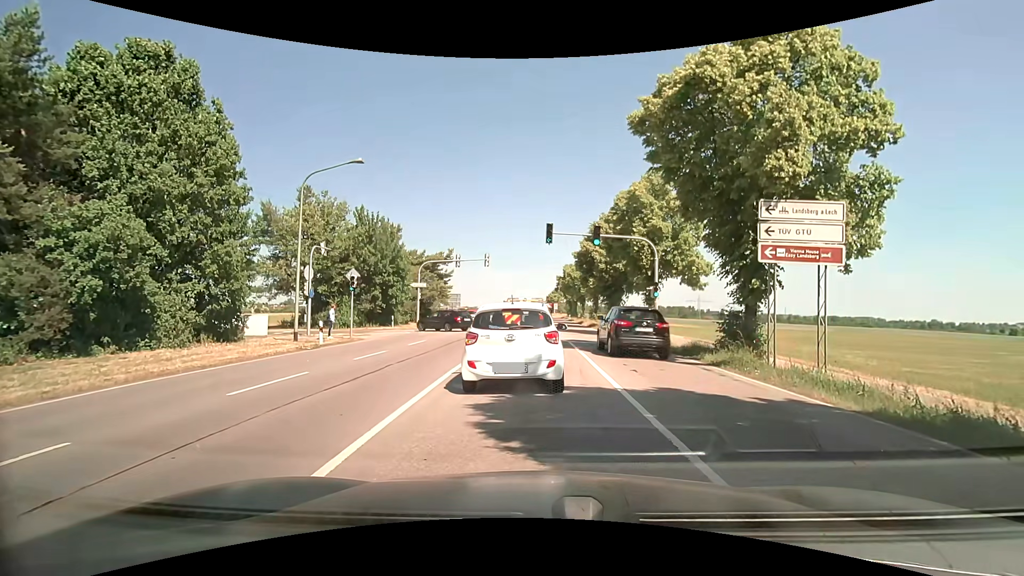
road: secondary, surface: asphalt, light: Day
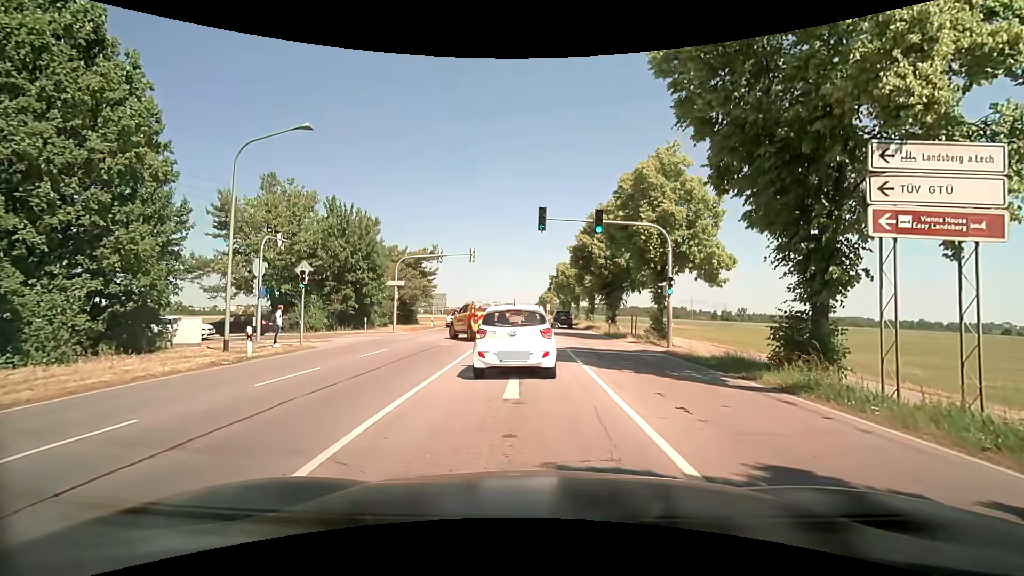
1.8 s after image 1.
(+0.1, +4.8) m; +1°
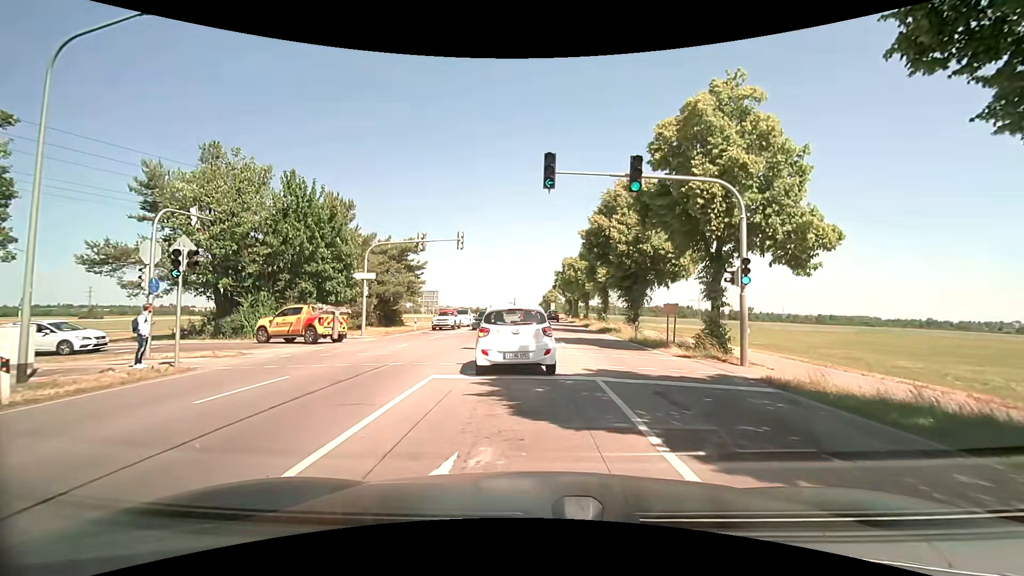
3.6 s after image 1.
(+0.1, +8.0) m; 0°
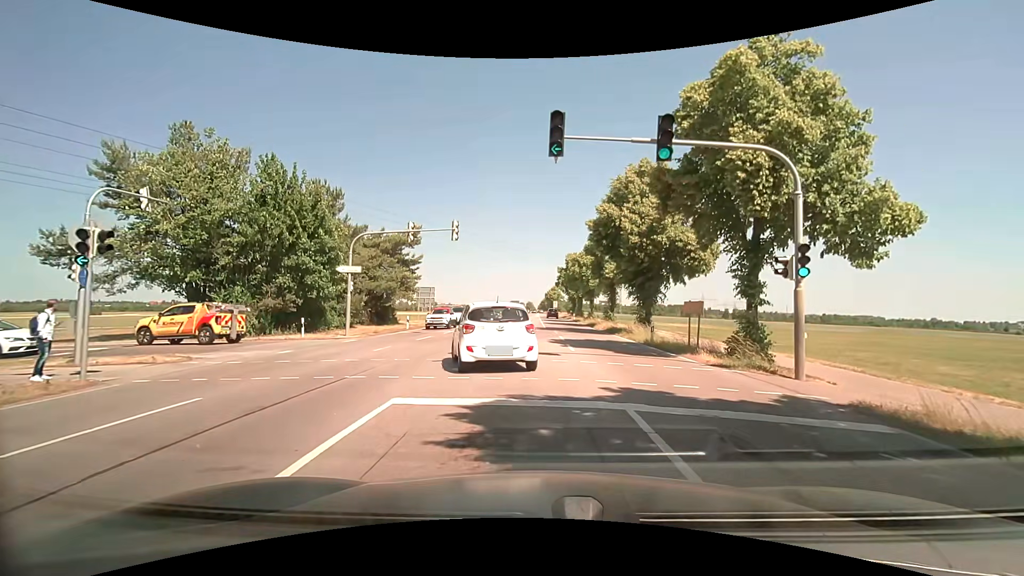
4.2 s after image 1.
(0.0, +3.0) m; 0°
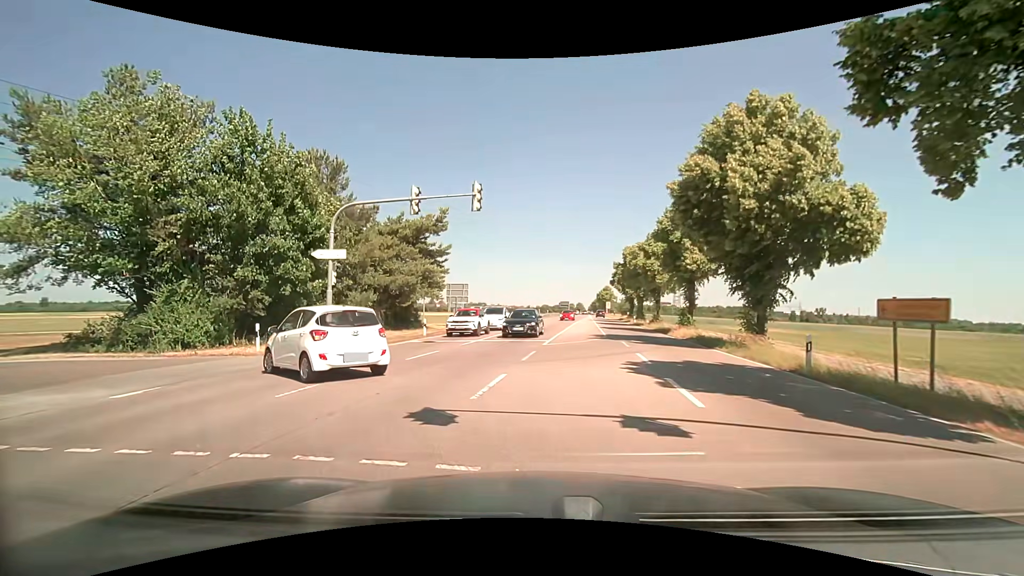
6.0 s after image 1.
(-0.3, +9.0) m; -5°
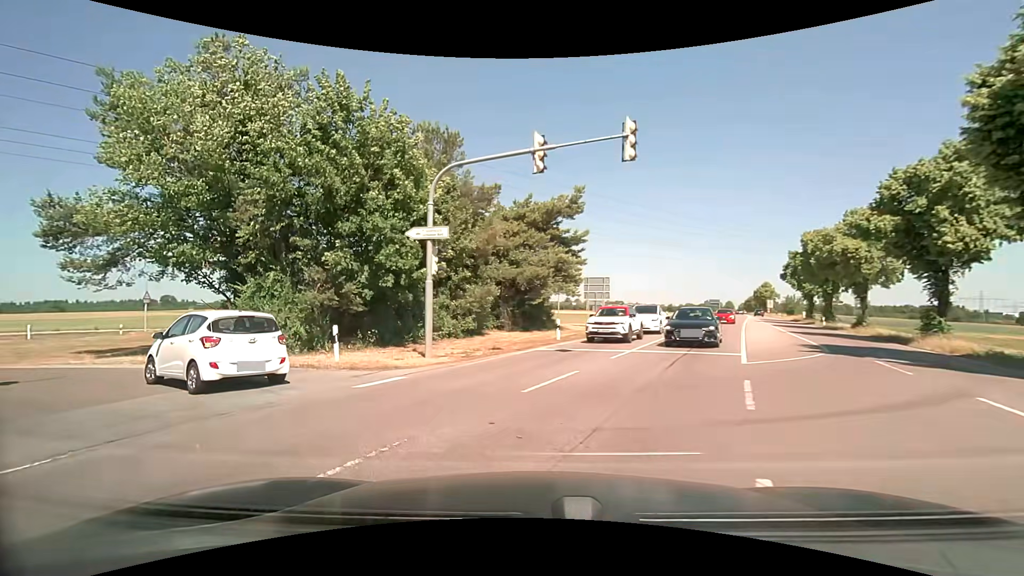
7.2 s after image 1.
(-0.7, +6.3) m; -15°
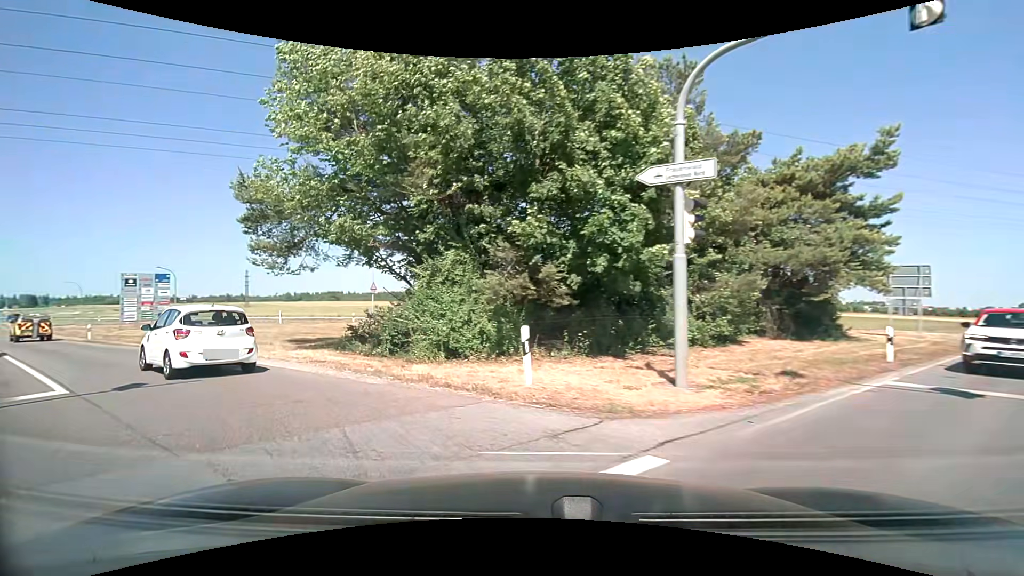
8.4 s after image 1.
(-1.2, +6.1) m; -22°
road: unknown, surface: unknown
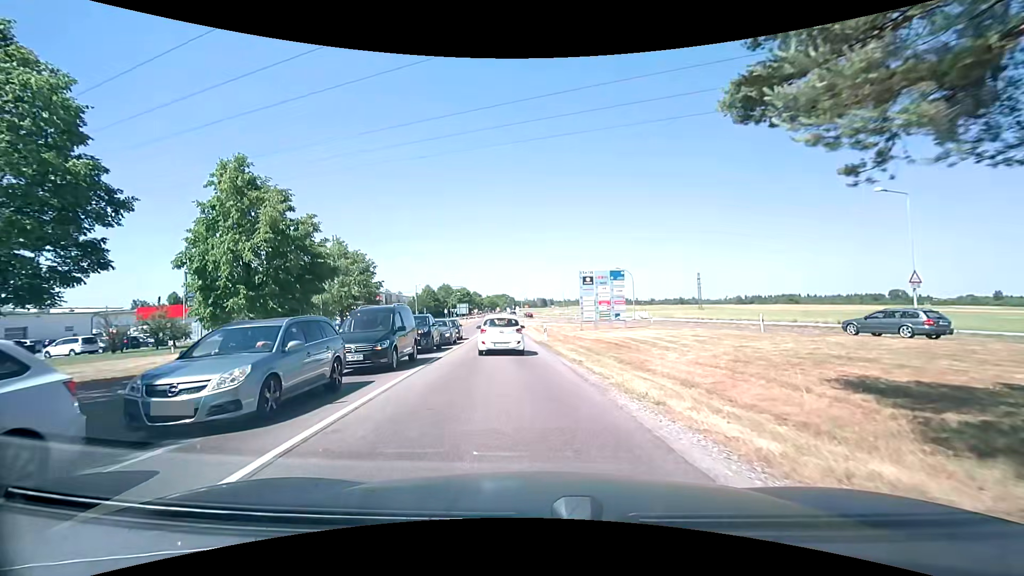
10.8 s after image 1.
(-6.2, +11.3) m; -50°
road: tertiary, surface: asphalt
(-1, +10) (-2, +20) (-2, +30) (-3, +40) (-4, +50) (-4, +60) (-5, +70) (-6, +80) (-7, +90) (-8, +100) m
